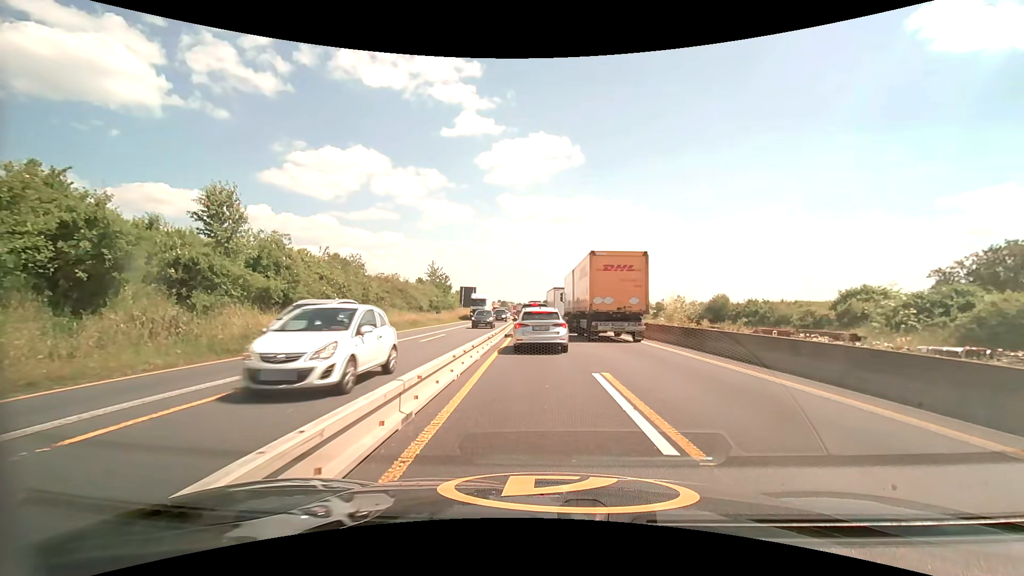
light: Day
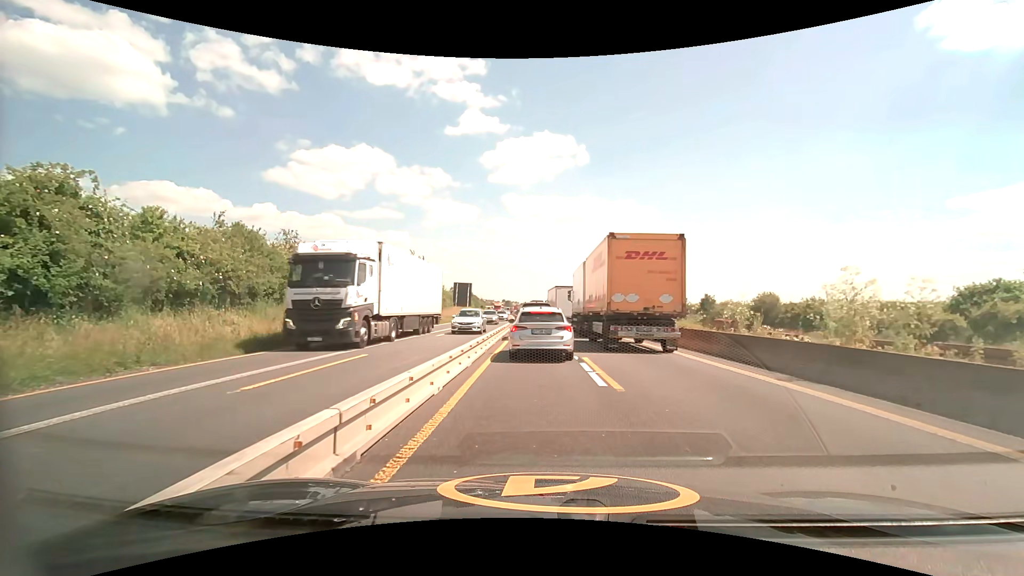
(-0.1, +13.6) m; 0°
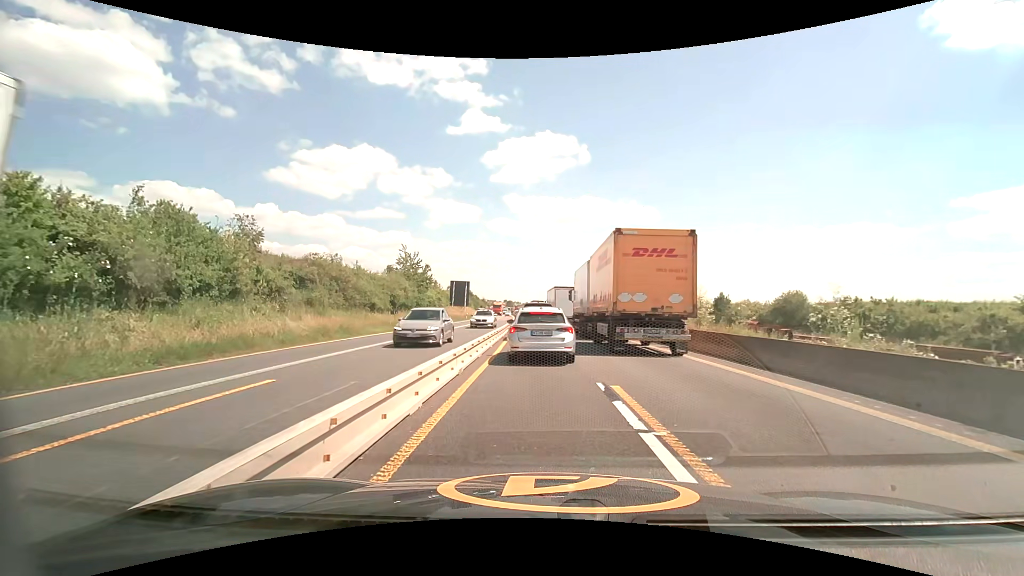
(0.0, +5.4) m; -1°
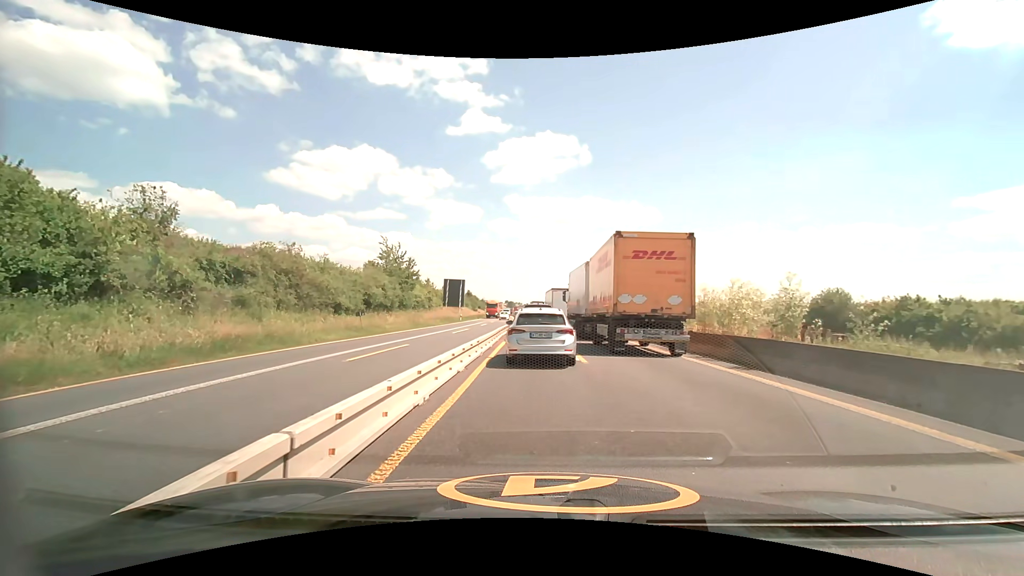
(0.0, +7.3) m; 0°
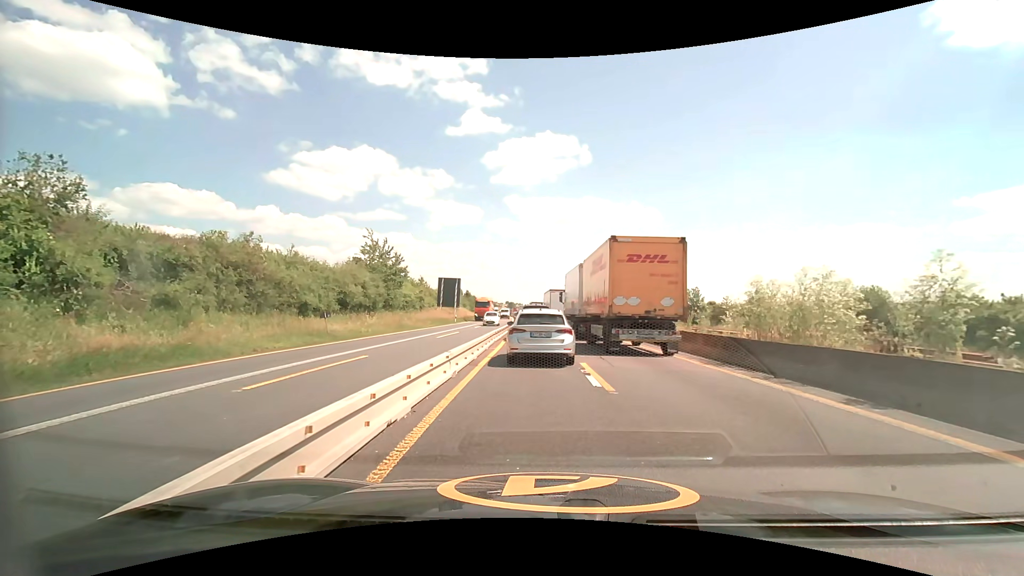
(0.0, +5.0) m; 0°
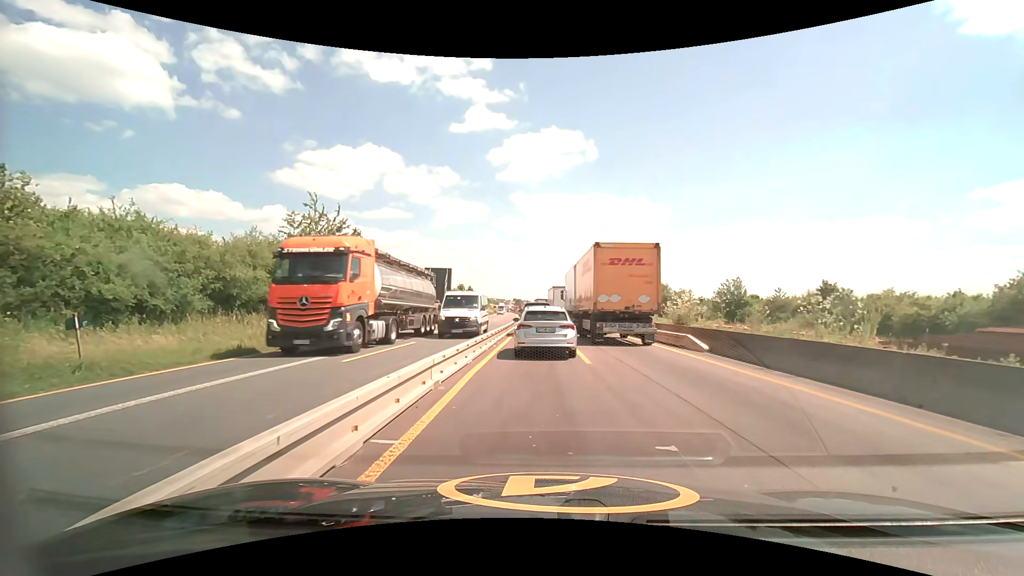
(-0.1, +14.0) m; -1°
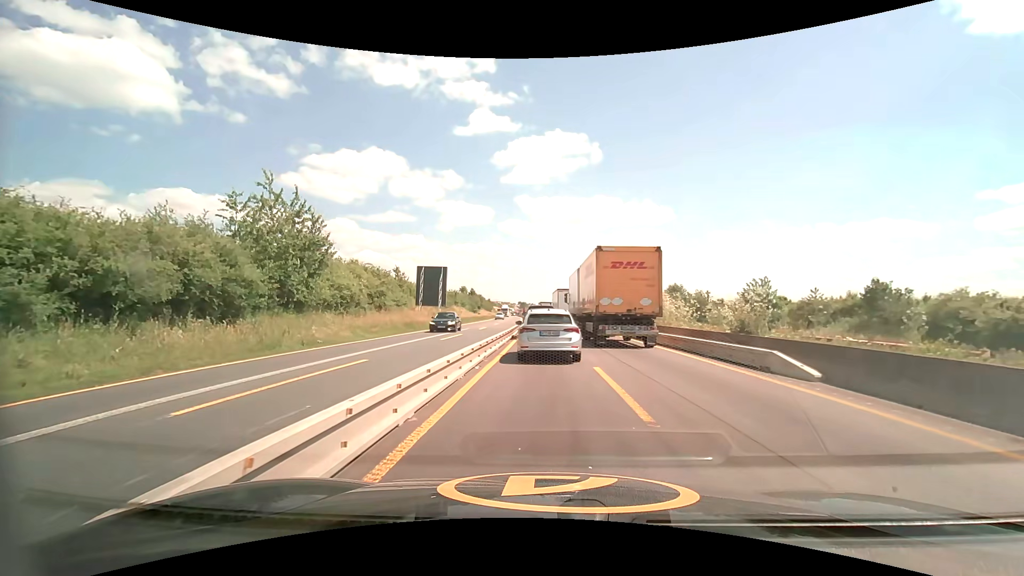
(0.0, +6.5) m; 0°
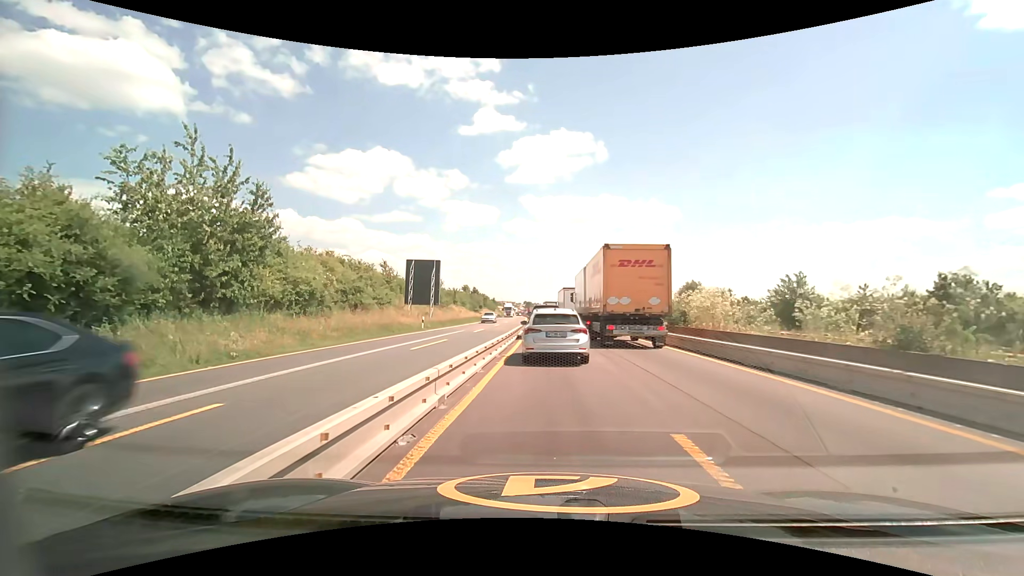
(0.0, +6.9) m; -1°
(0, +10) (0, +20) (0, +30) (0, +40) (0, +50) (0, +60) (0, +70) (0, +80) (-1, +90) (-1, +100) m
